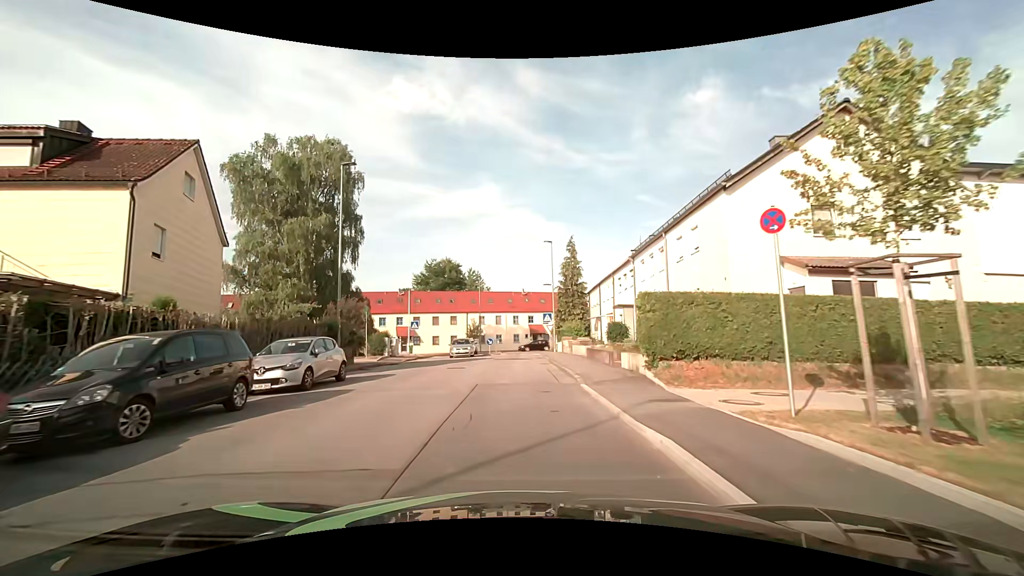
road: residential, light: Day
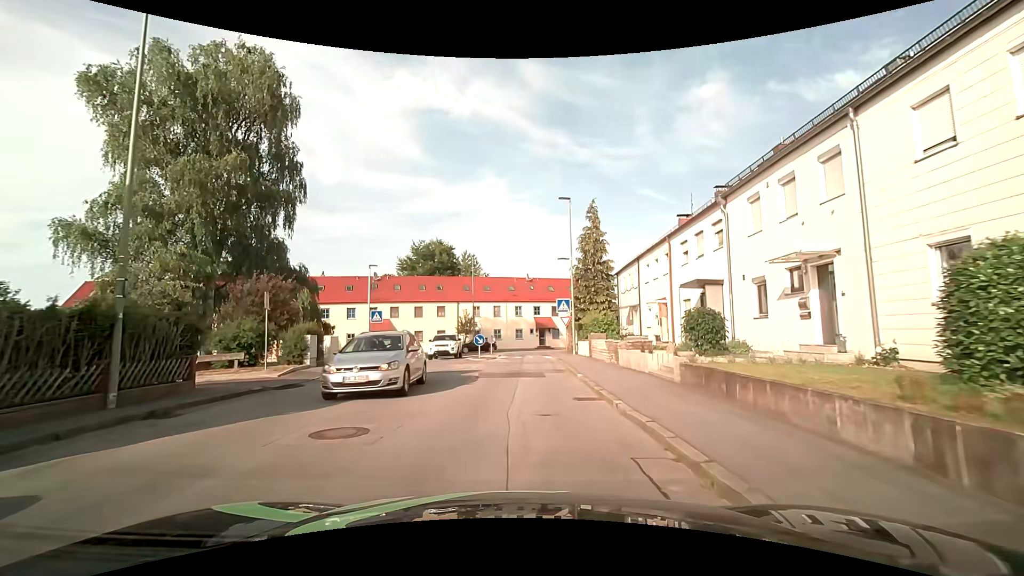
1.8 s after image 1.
(-0.1, +13.4) m; -1°
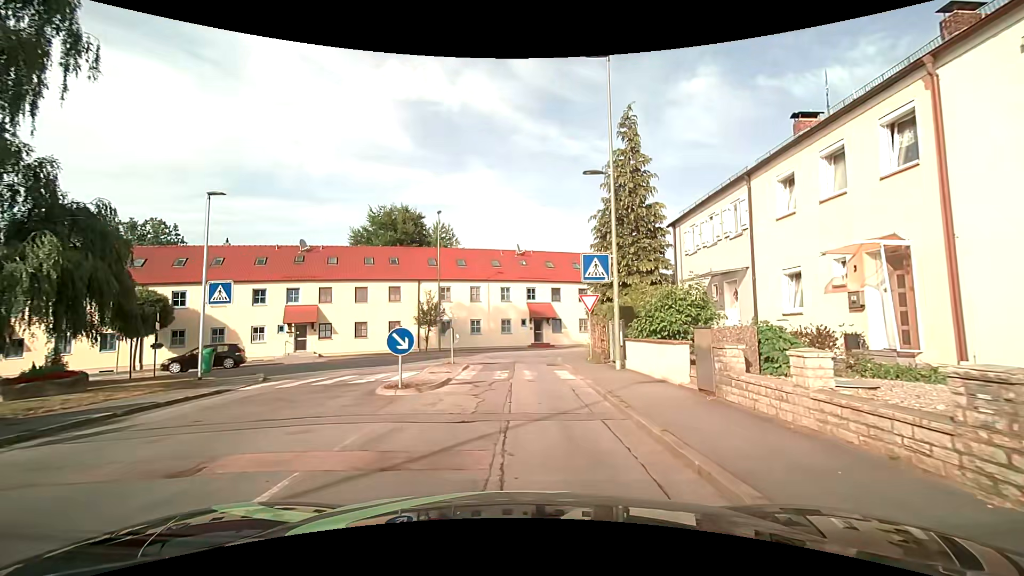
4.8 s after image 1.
(+0.1, +16.3) m; +2°
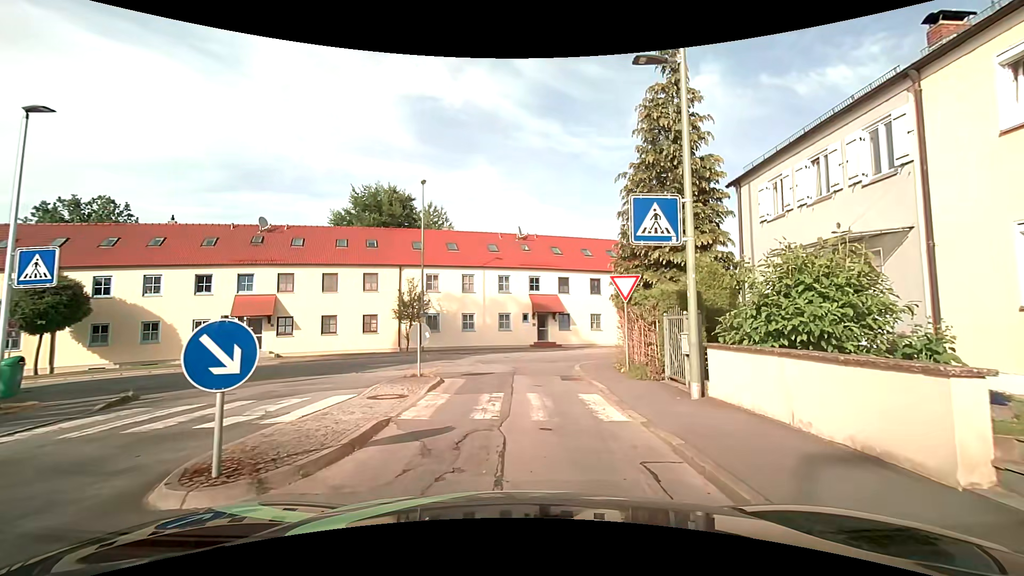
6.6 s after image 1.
(0.0, +6.4) m; 0°
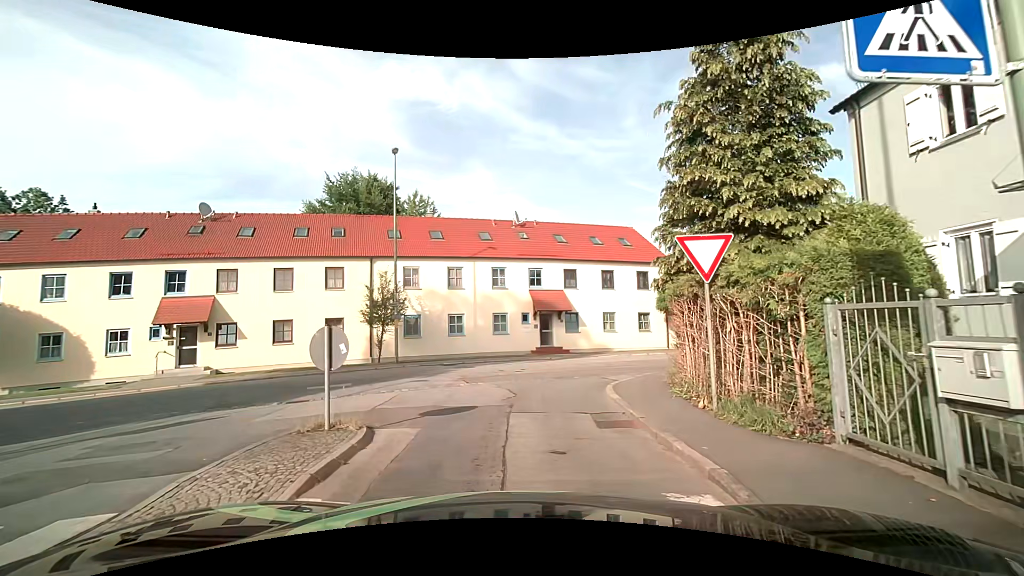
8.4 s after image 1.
(0.0, +6.0) m; -1°
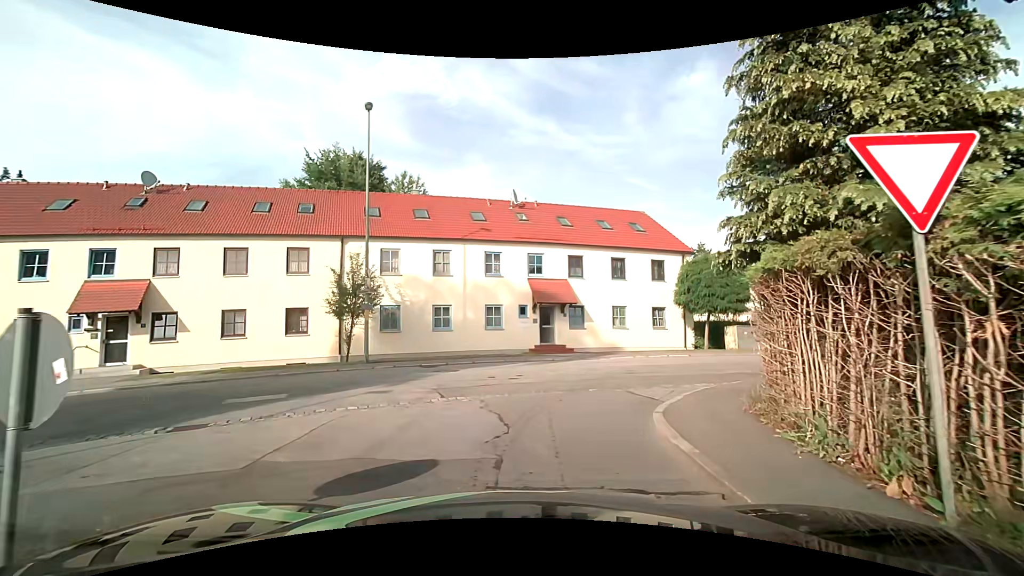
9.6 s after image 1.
(+0.1, +4.0) m; +1°
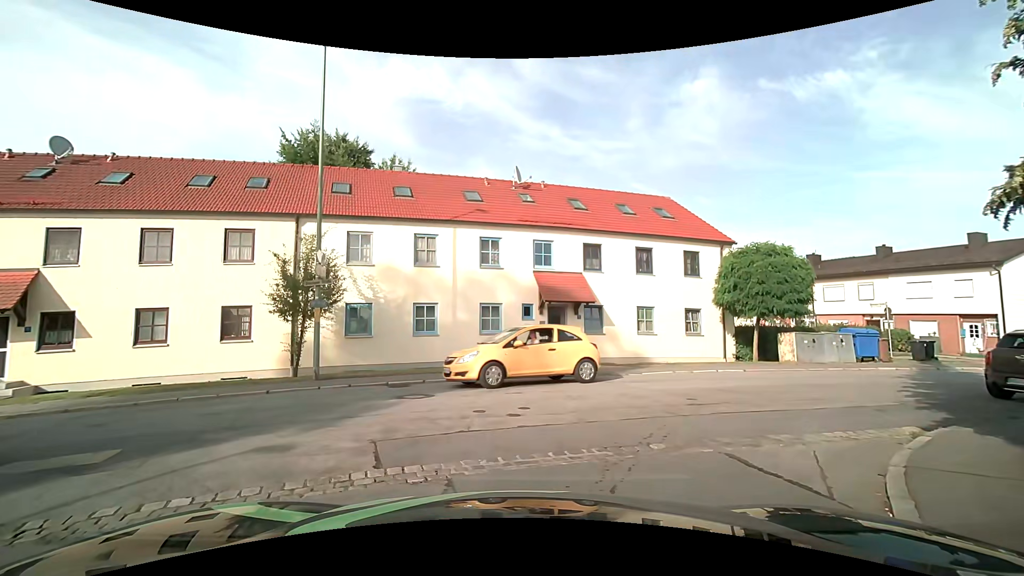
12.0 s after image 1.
(+0.1, +4.8) m; +2°
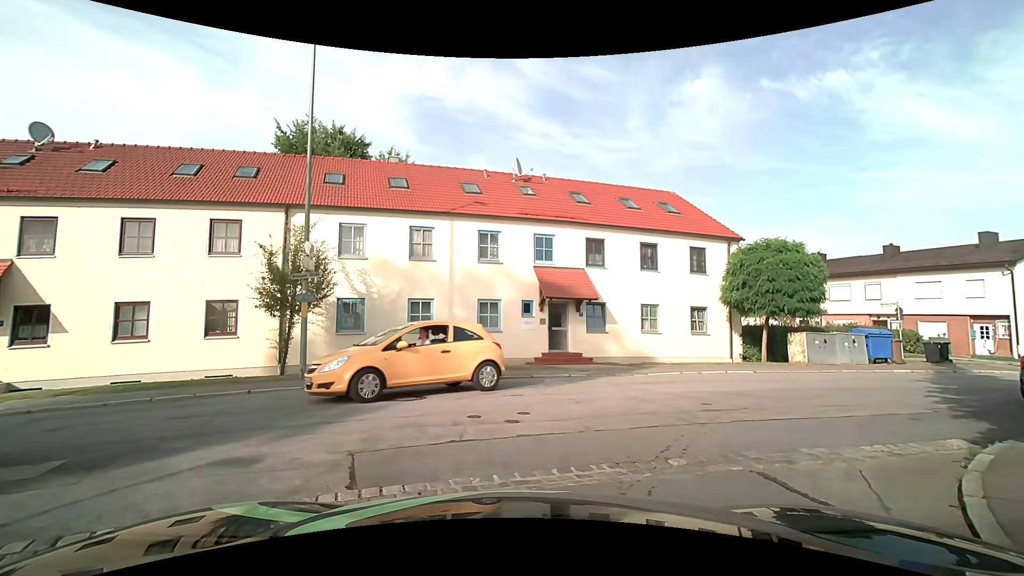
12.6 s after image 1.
(0.0, +0.8) m; 0°
